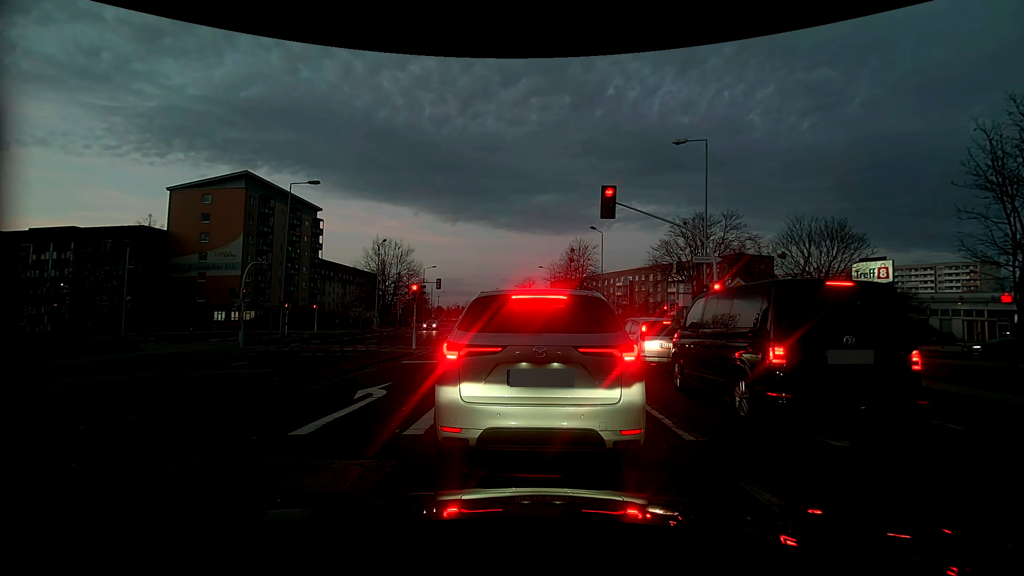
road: tertiary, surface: concrete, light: Dusk
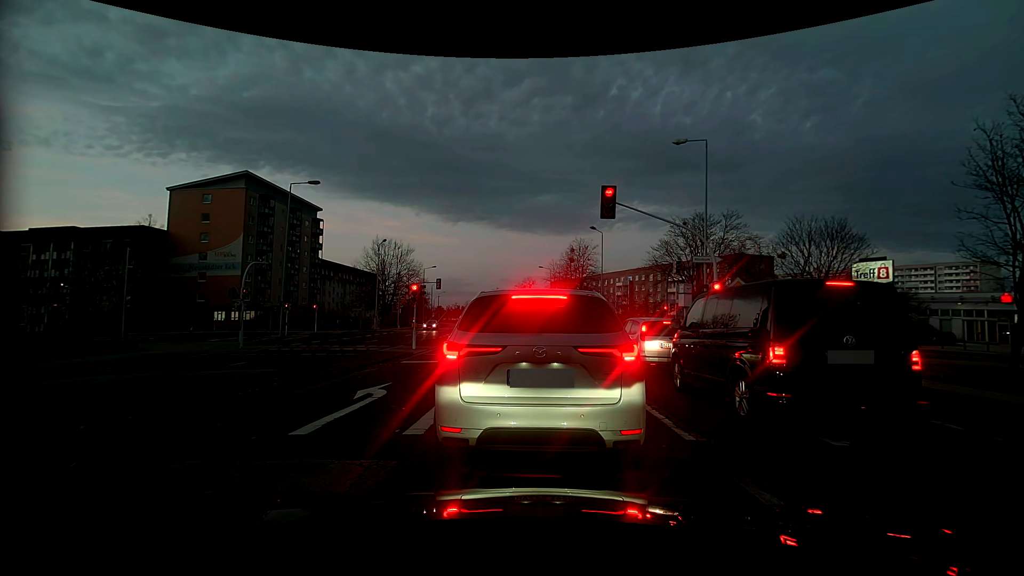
(0.0, 0.0) m; 0°
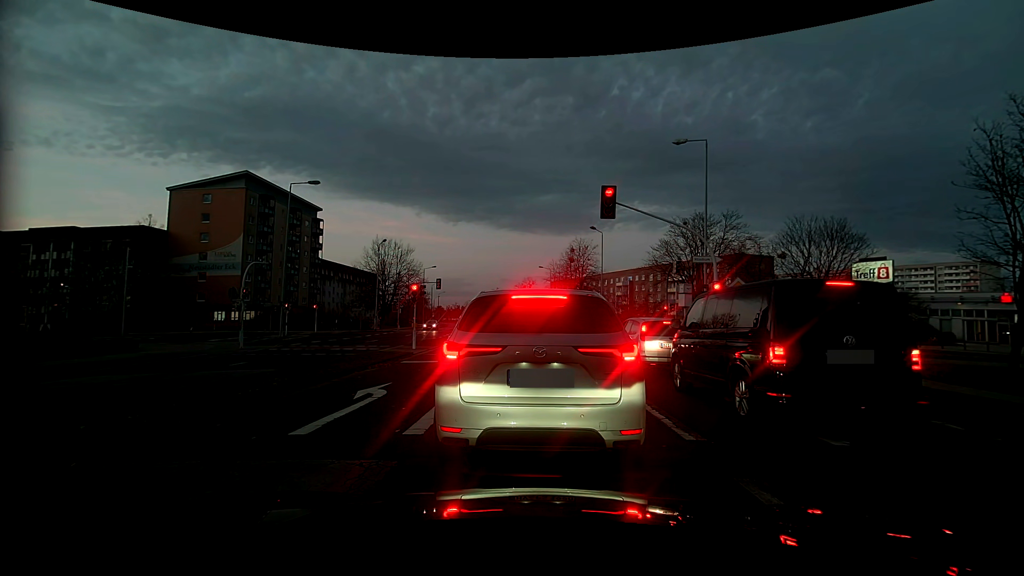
(0.0, 0.0) m; 0°
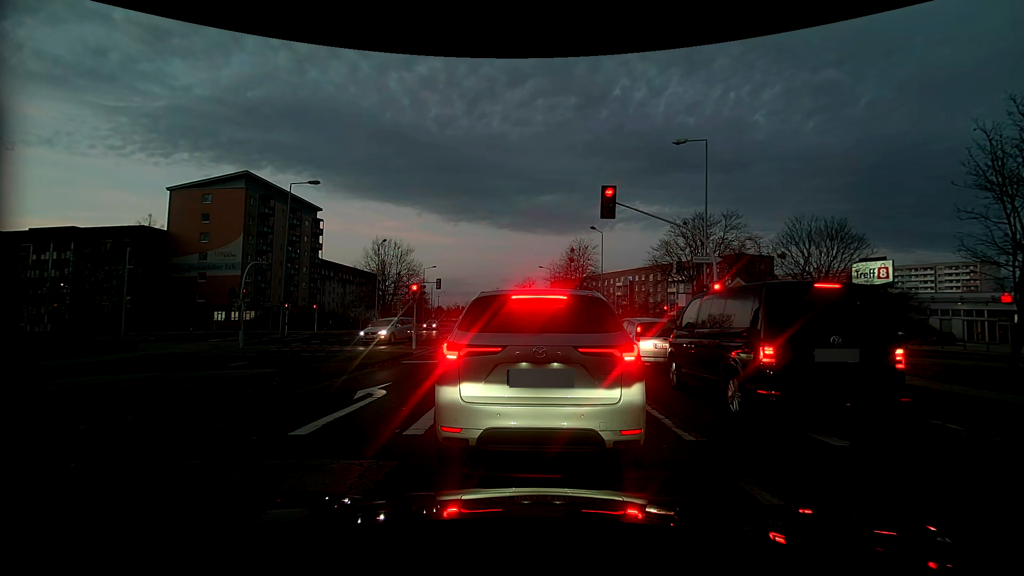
(0.0, 0.0) m; 0°
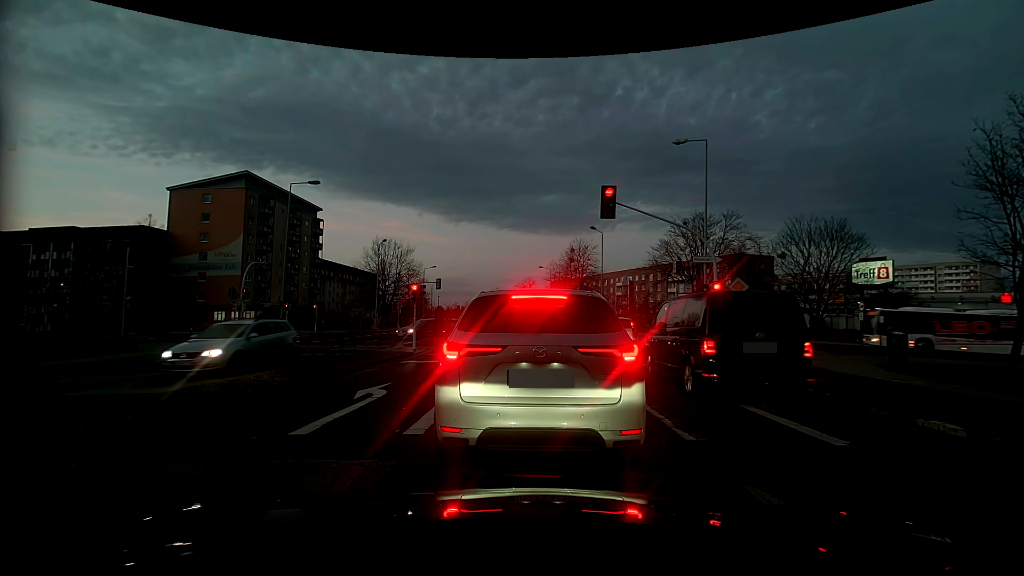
(0.0, 0.0) m; 0°
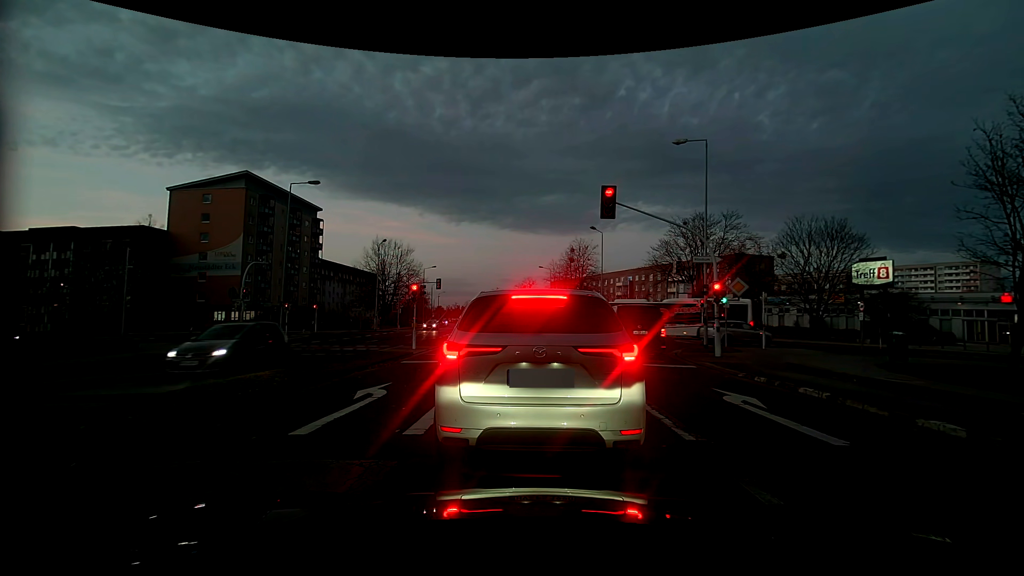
(0.0, 0.0) m; 0°
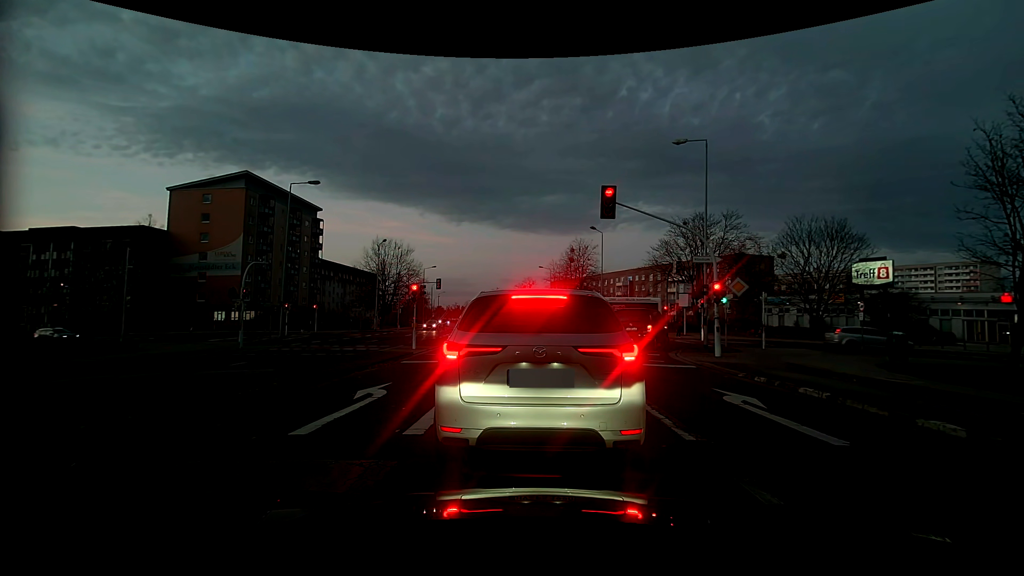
(0.0, 0.0) m; 0°
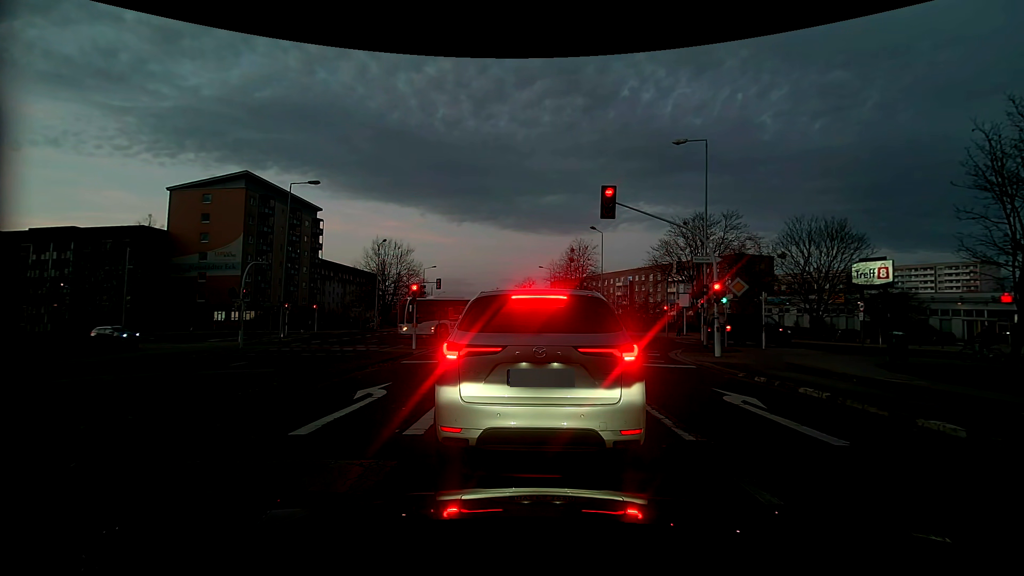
(0.0, 0.0) m; 0°
(0, +10) (0, +20) (-1, +30) (-1, +40) (-2, +50) (-3, +60) (-3, +70) (-4, +80) (-5, +90) (-6, +100) m
